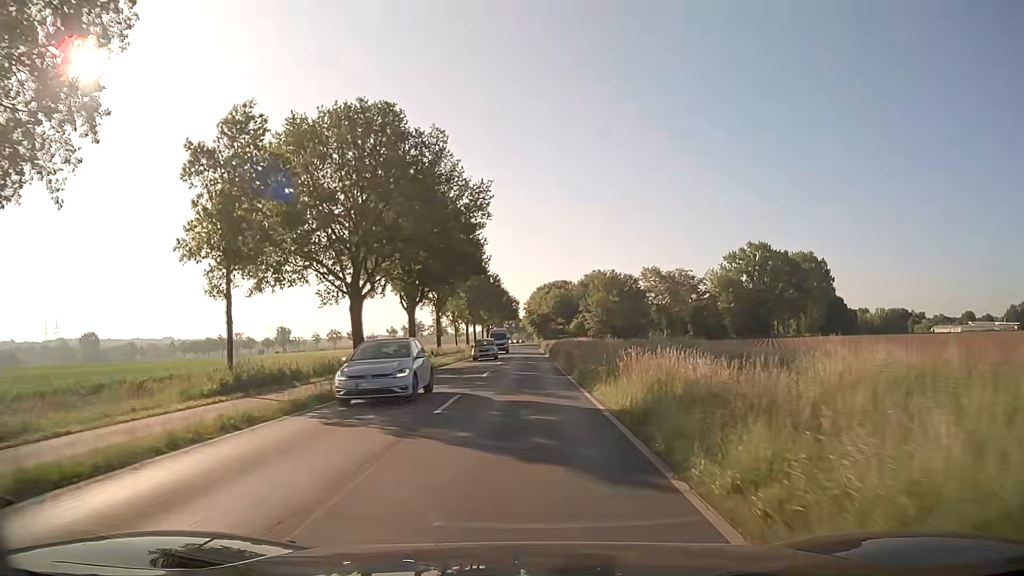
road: secondary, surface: asphalt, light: Day
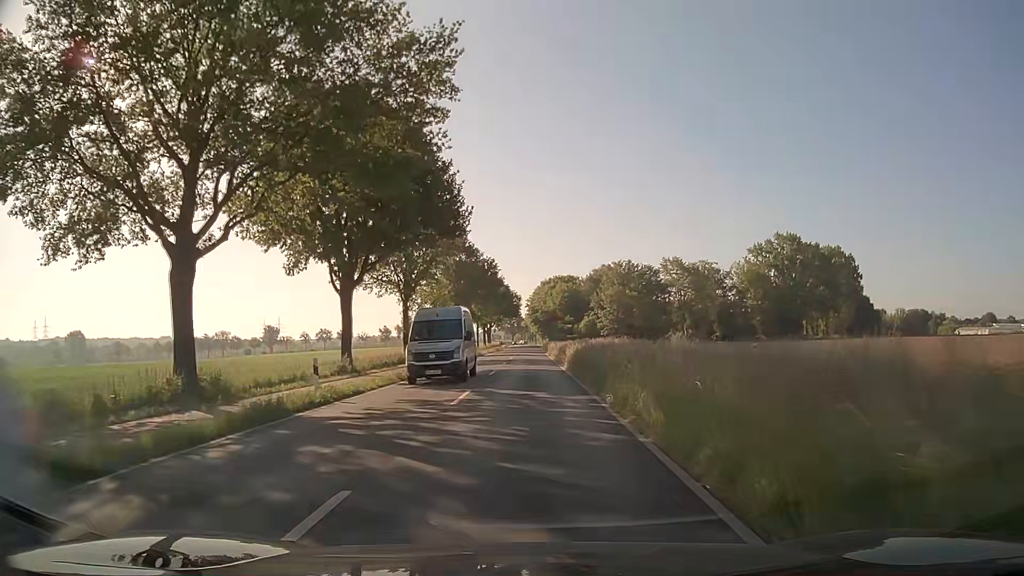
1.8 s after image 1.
(+0.1, +22.8) m; 0°
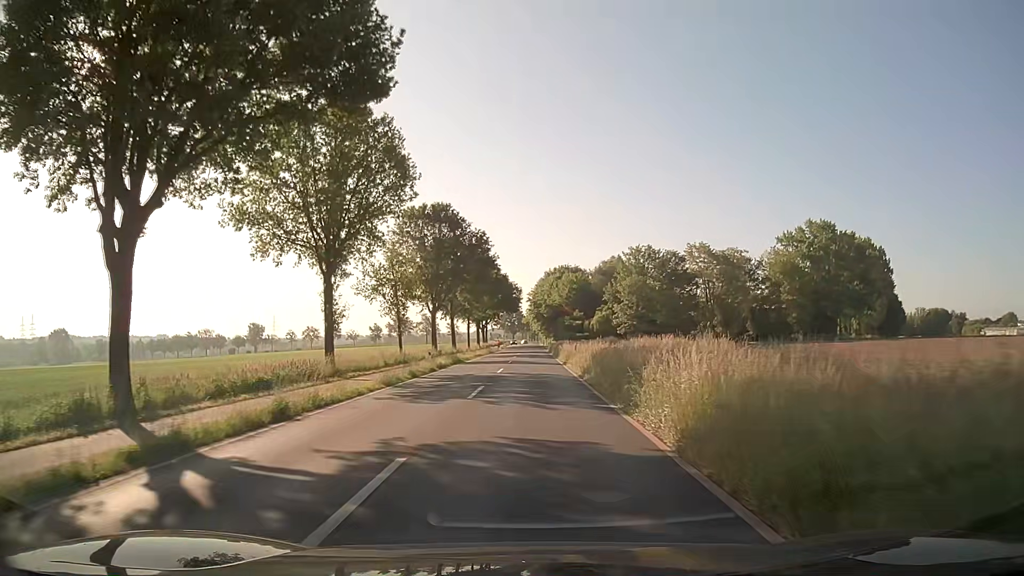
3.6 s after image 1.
(-0.1, +22.8) m; 0°
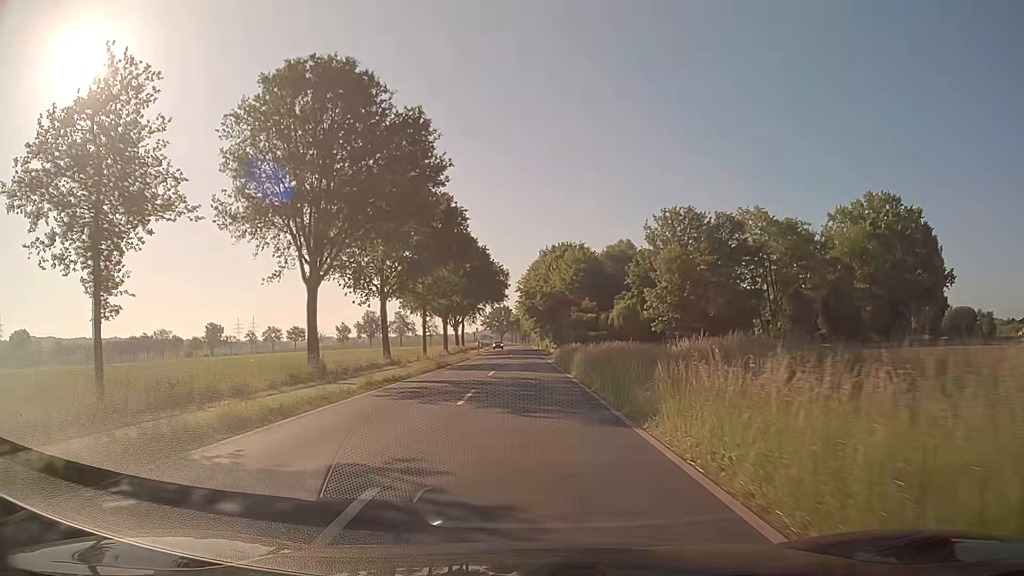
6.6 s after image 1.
(+0.3, +38.1) m; +1°
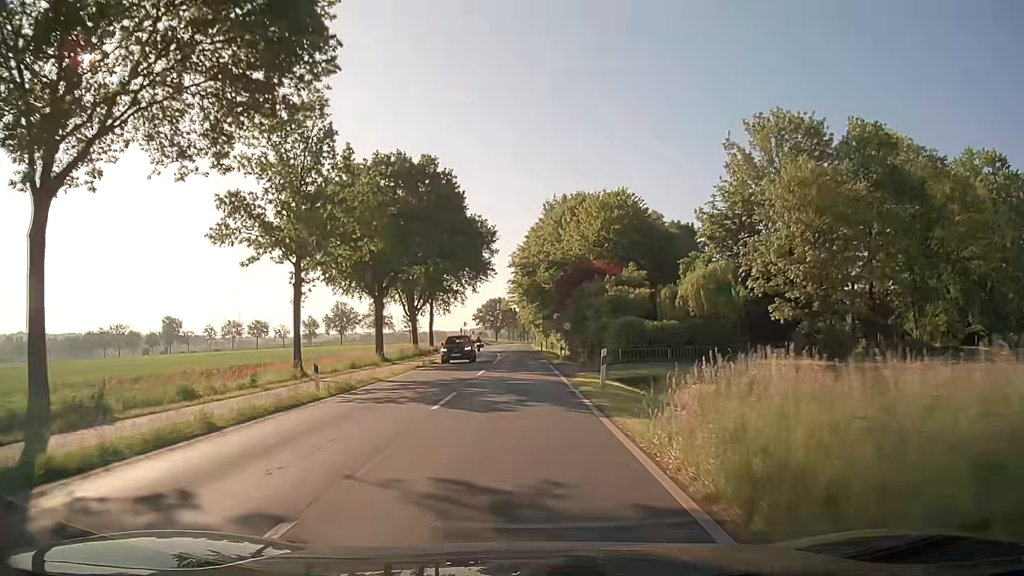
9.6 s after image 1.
(-0.1, +38.1) m; 0°
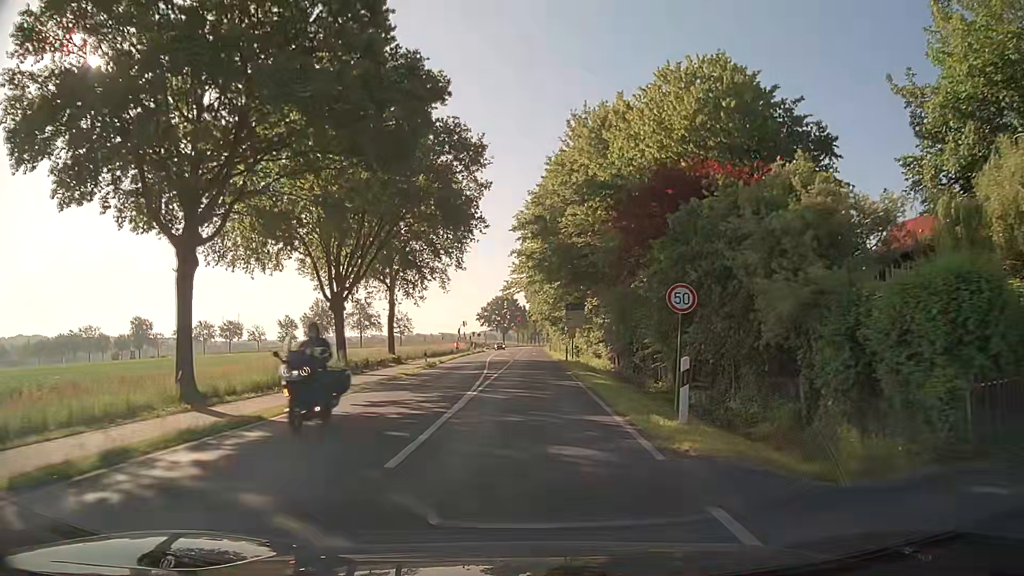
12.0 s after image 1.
(-0.3, +30.4) m; -1°
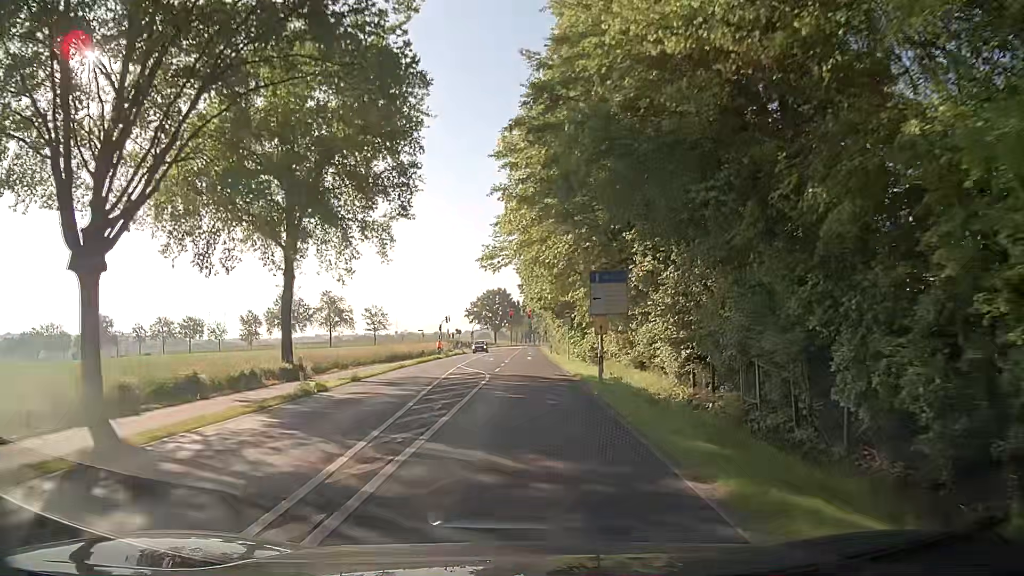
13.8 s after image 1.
(+0.1, +22.8) m; 0°
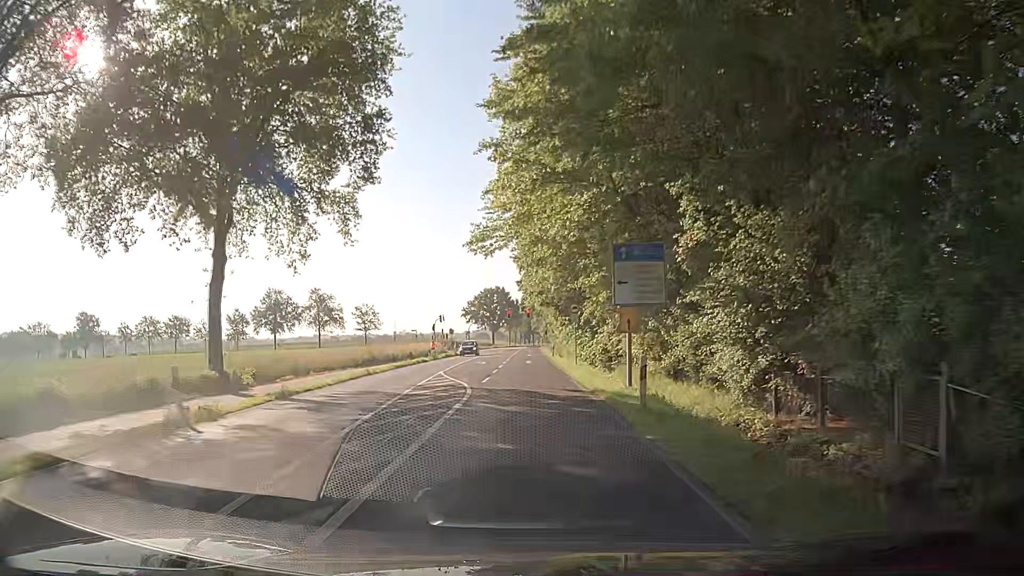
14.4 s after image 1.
(0.0, +7.6) m; 0°
(0, +10) (0, +20) (0, +30) (0, +40) (+1, +50) (+1, +60) (+1, +70) (+1, +80) (+1, +90) (+1, +100) m
